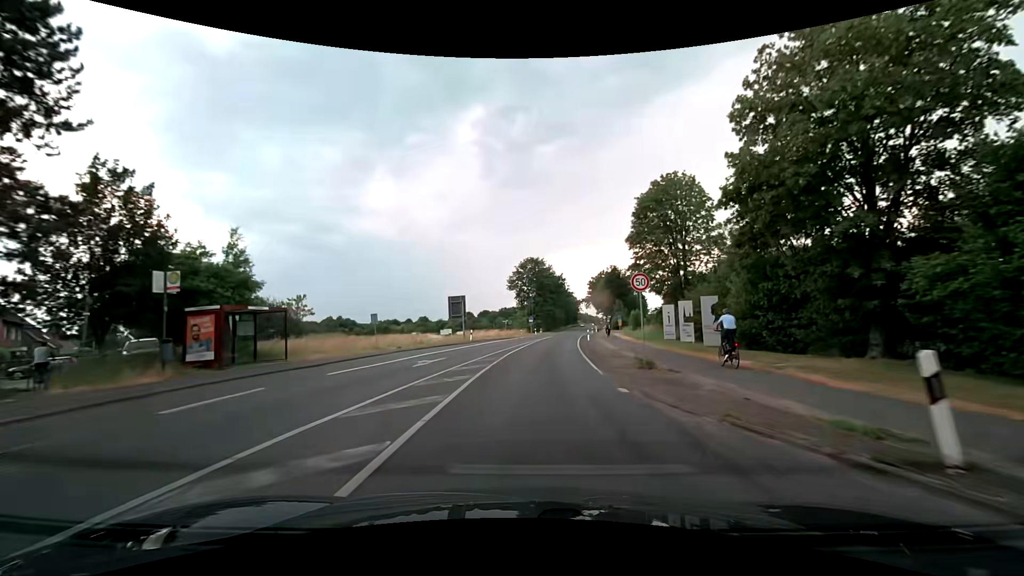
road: secondary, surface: asphalt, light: Day
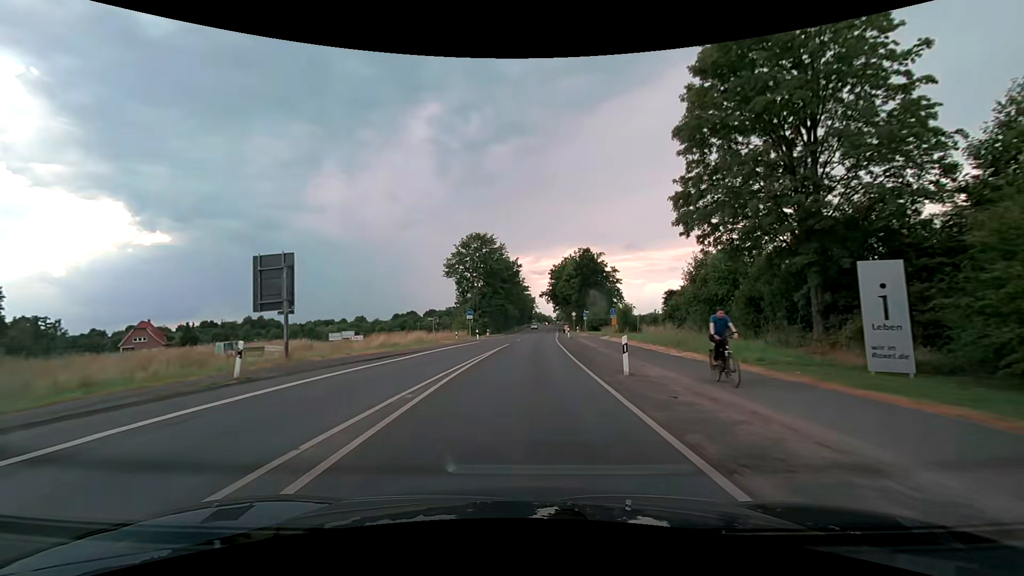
(+1.5, +32.2) m; +5°
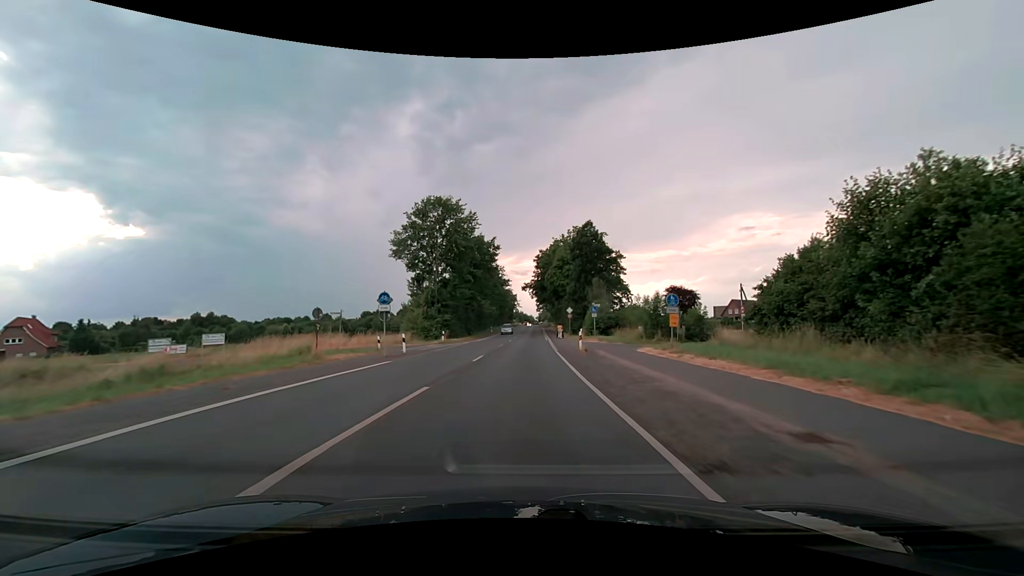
(+0.6, +25.1) m; +2°
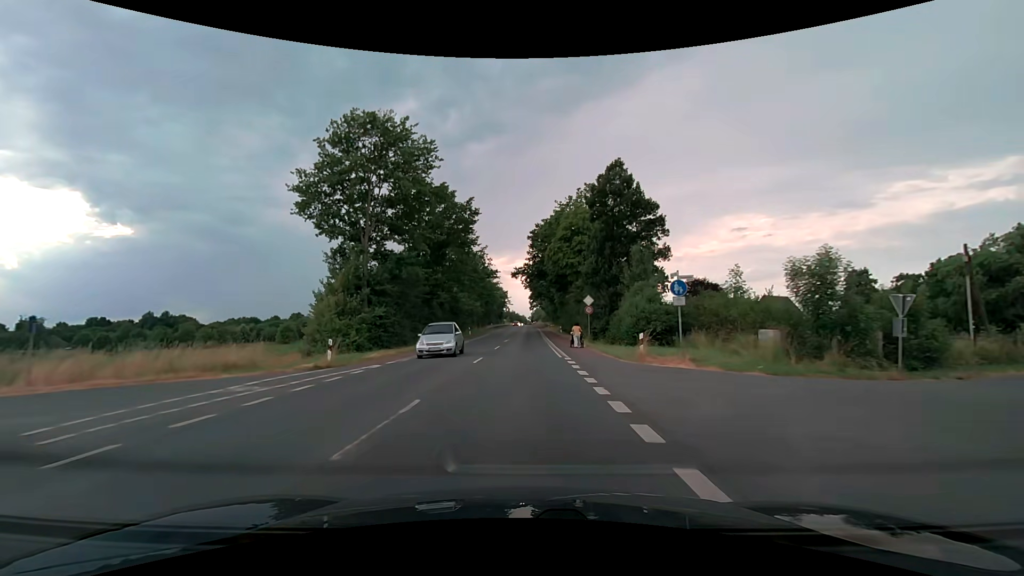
(+0.3, +25.8) m; +1°
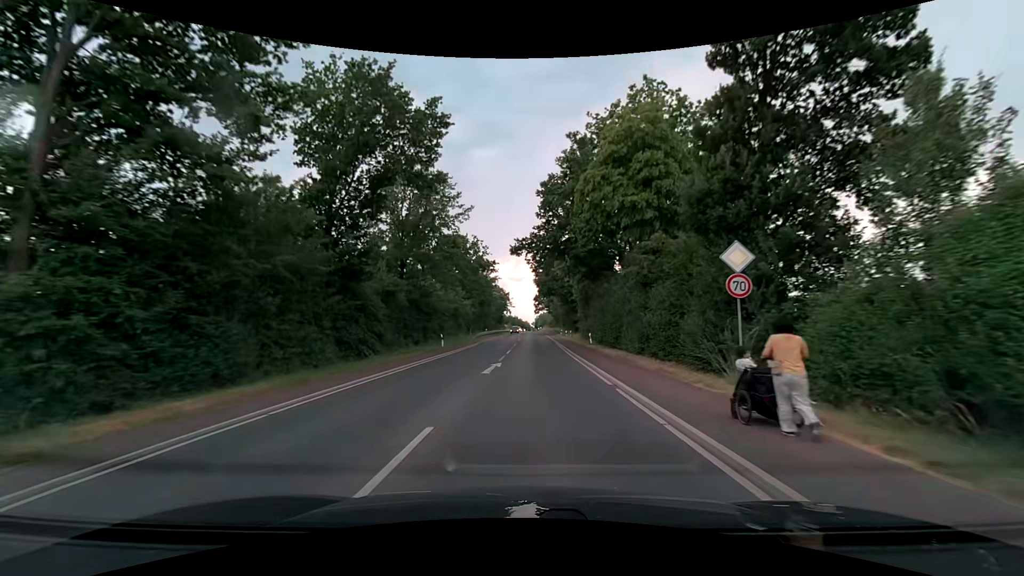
(-0.3, +26.6) m; -1°
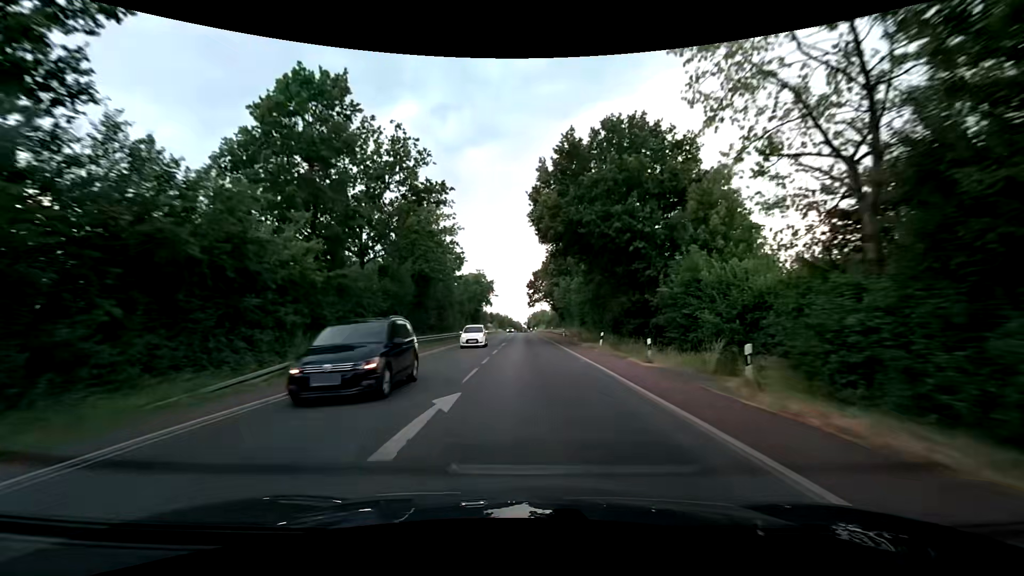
(+0.8, +53.0) m; +1°
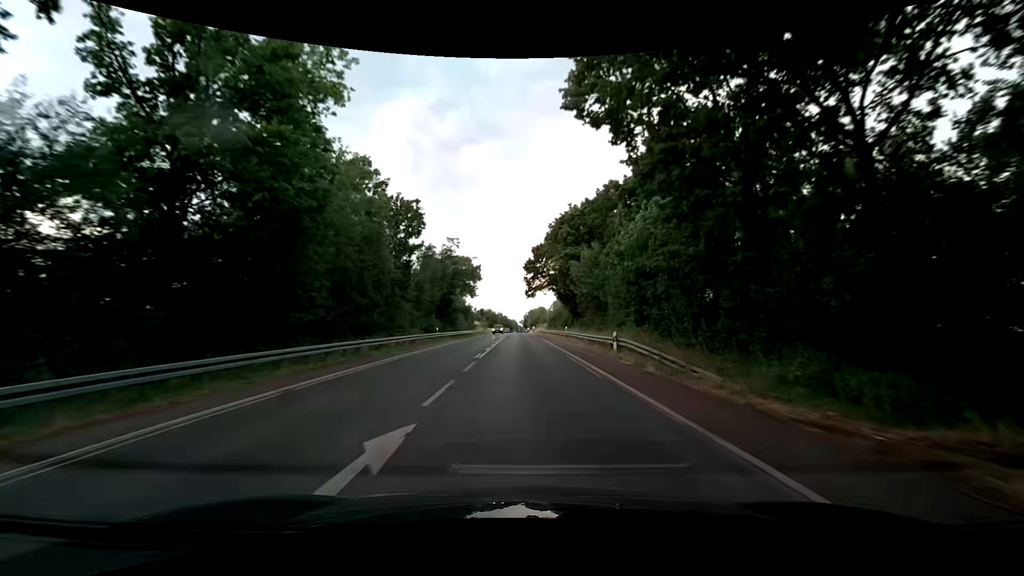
(+0.1, +33.2) m; 0°
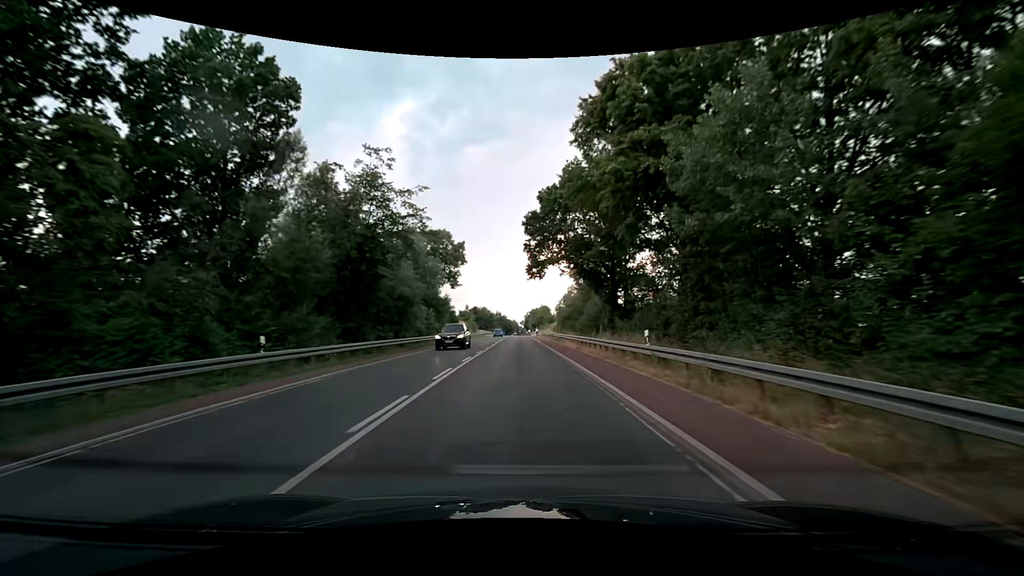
(+0.3, +32.7) m; 0°
(0, +10) (0, +20) (0, +30) (0, +40) (0, +50) (0, +60) (0, +70) (0, +80) (0, +90) (0, +100) m
